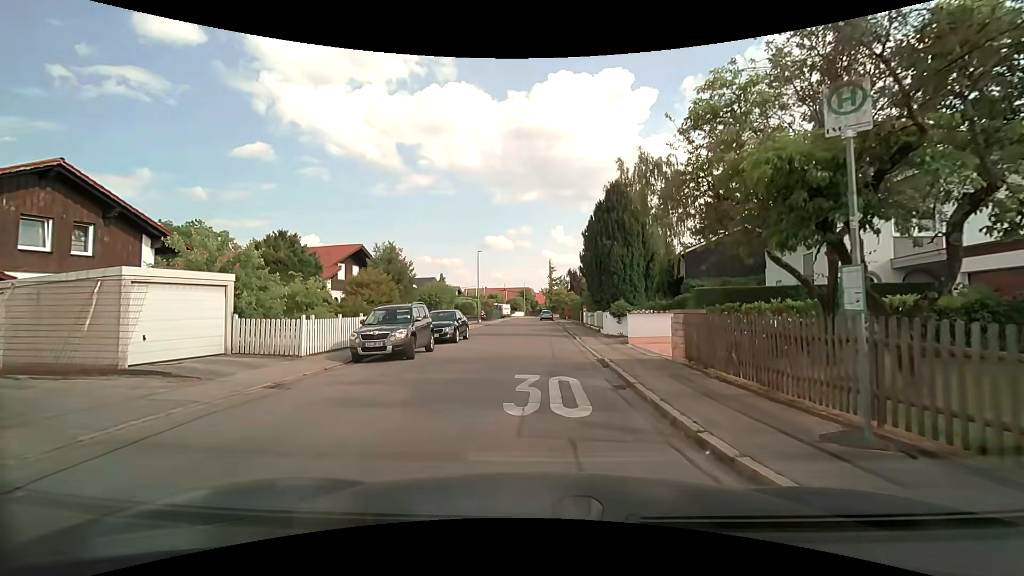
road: residential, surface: asphalt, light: Day
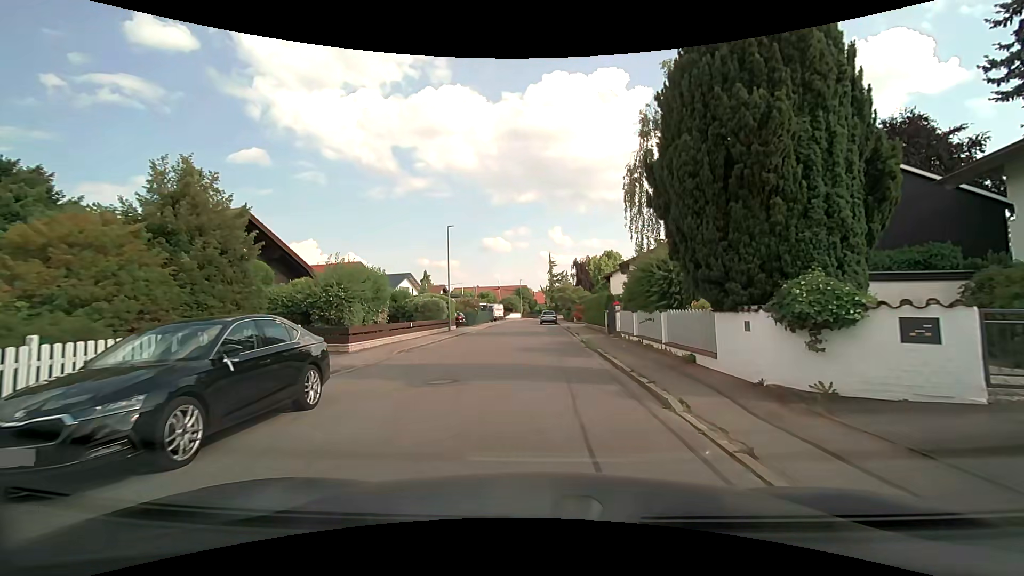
(-0.1, +17.0) m; 0°
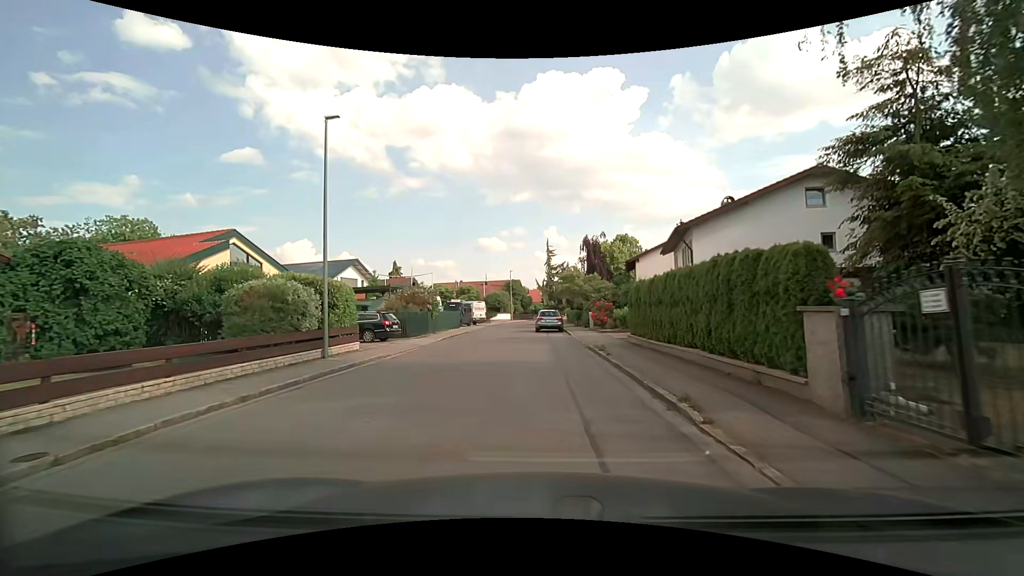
(0.0, +20.6) m; 0°
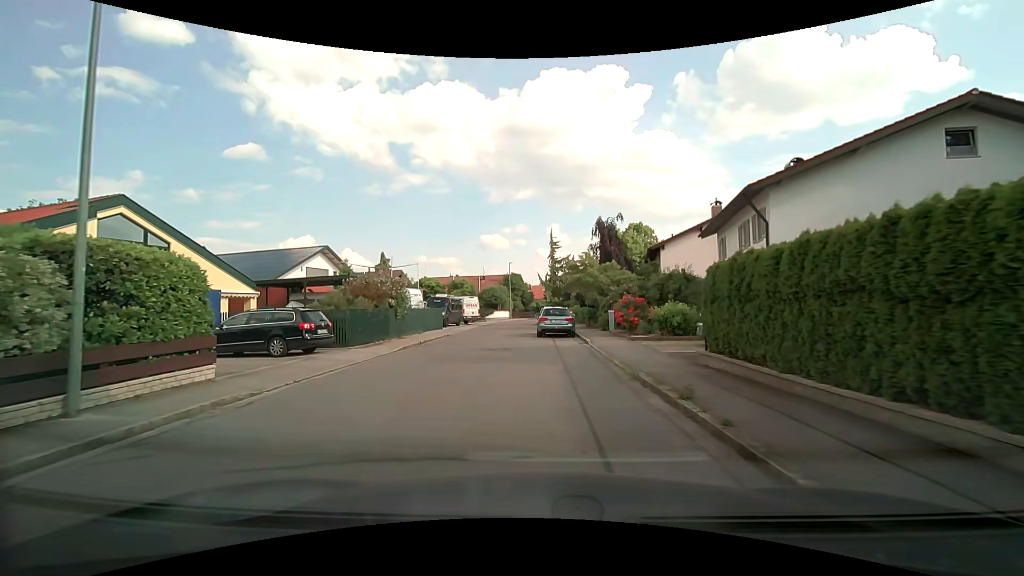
(0.0, +8.5) m; 0°
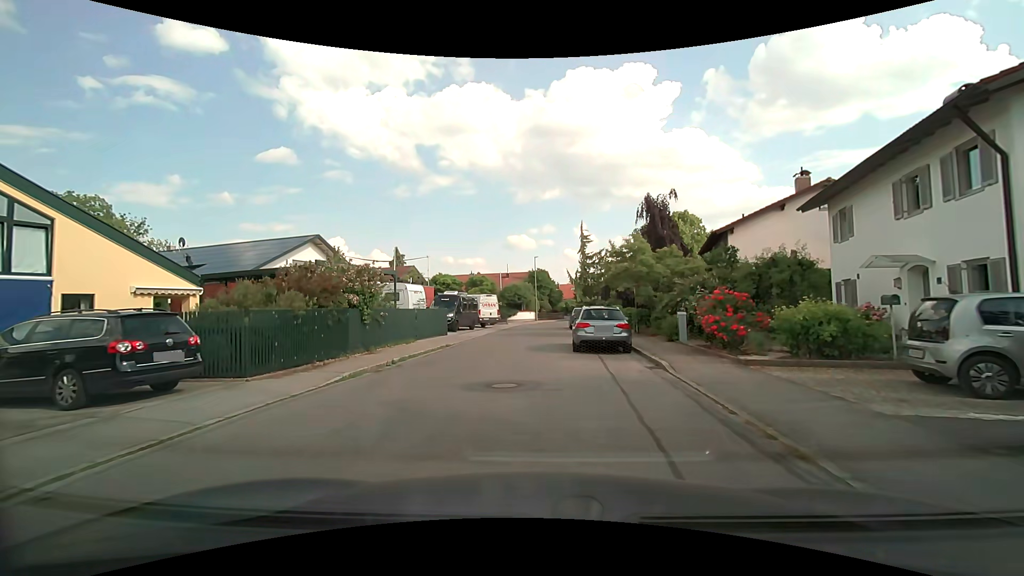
(-0.1, +7.9) m; -3°
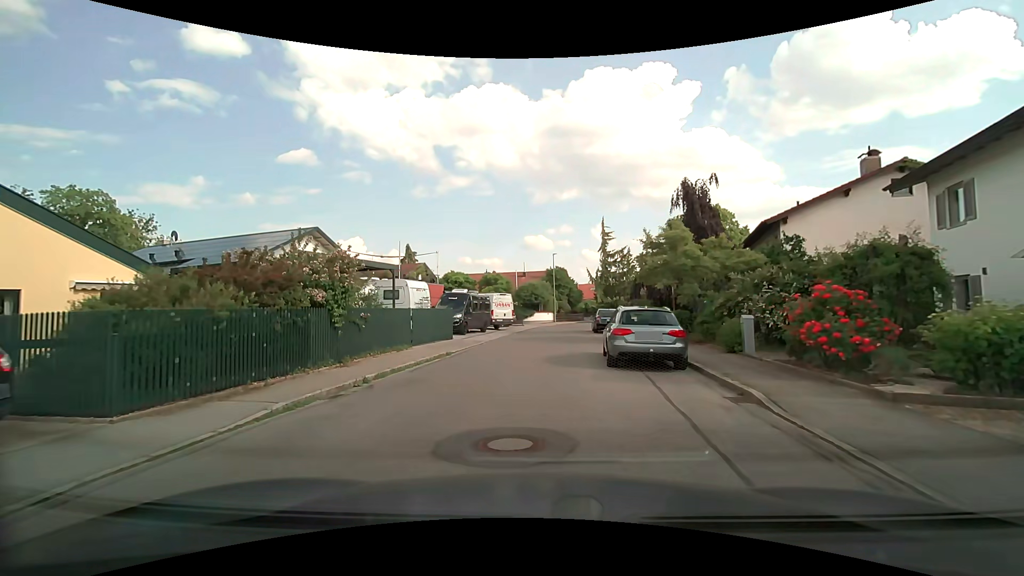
(-0.1, +3.8) m; -2°
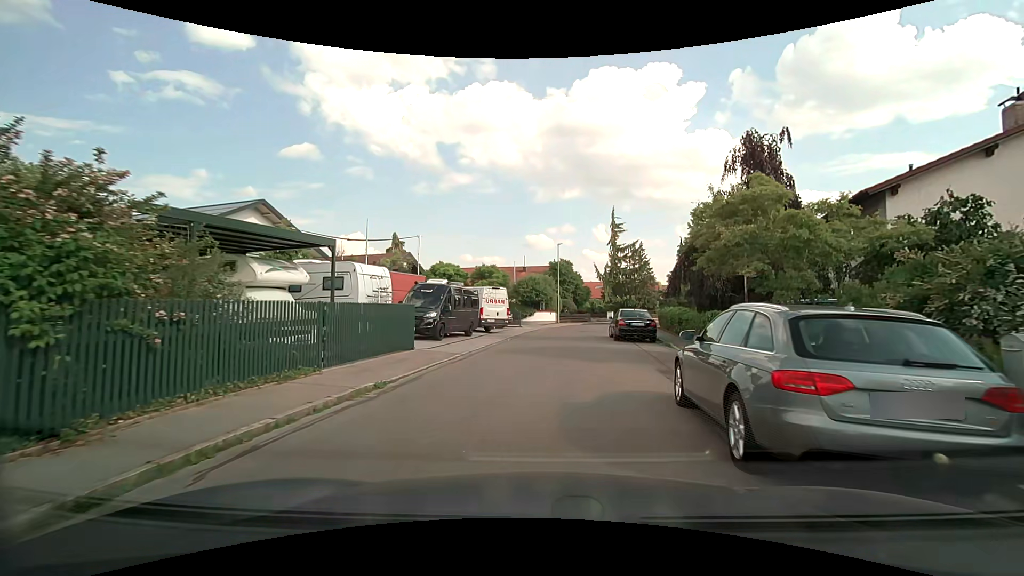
(-0.1, +7.5) m; 0°
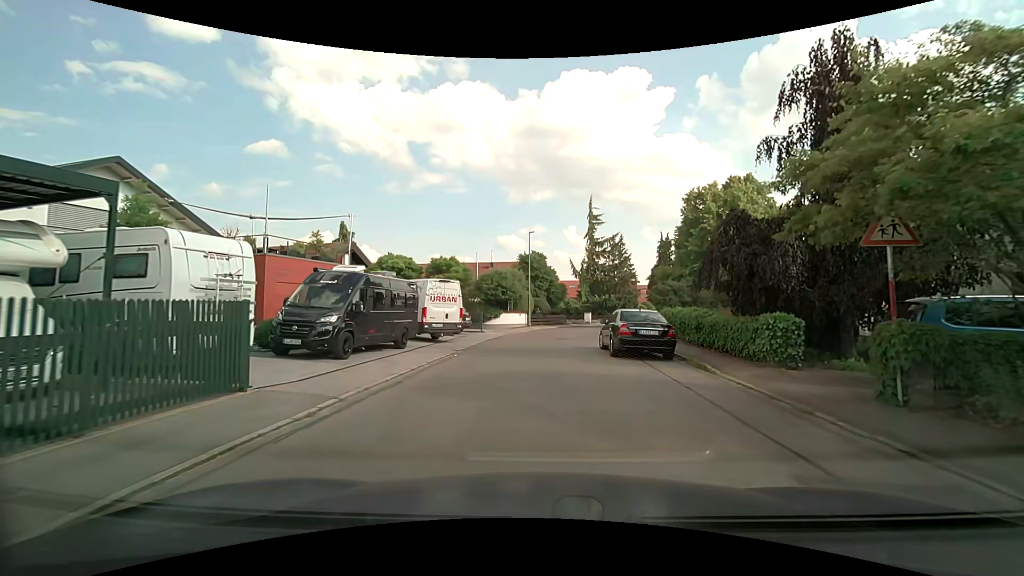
(+0.2, +7.5) m; +4°
(0, +10) (+1, +20) (+2, +30) (+6, +39) (+10, +48) (+15, +57) (+22, +64) (+30, +70) (+39, +74) (+48, +78) m
